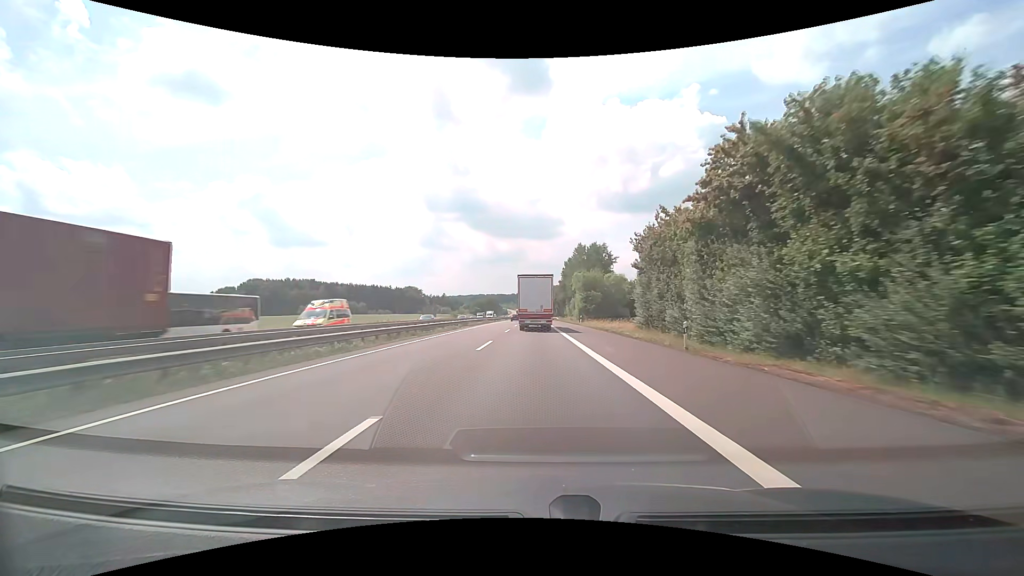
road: motorway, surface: asphalt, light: Day
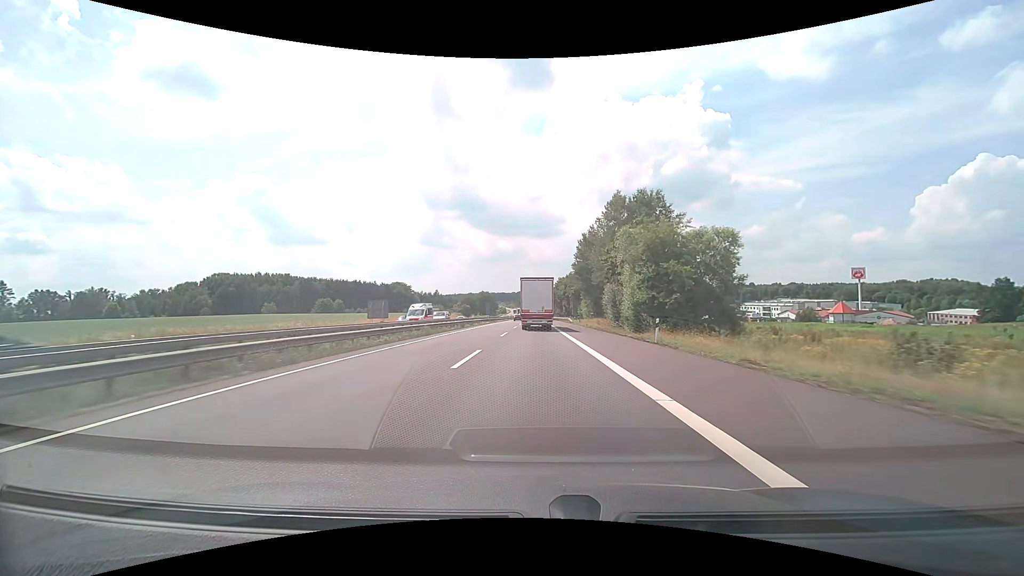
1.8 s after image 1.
(-0.1, +41.6) m; 0°
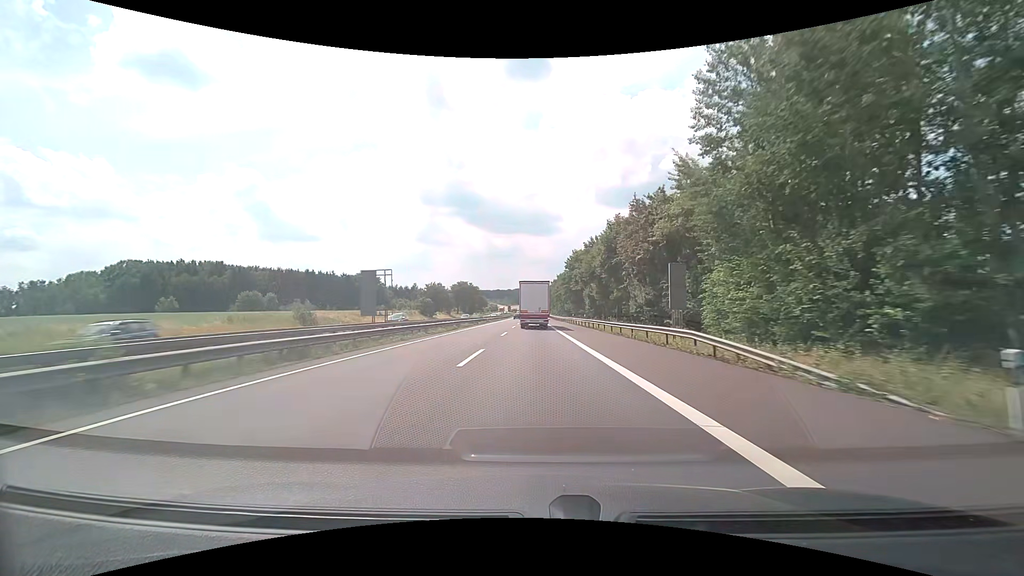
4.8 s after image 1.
(0.0, +70.4) m; 0°
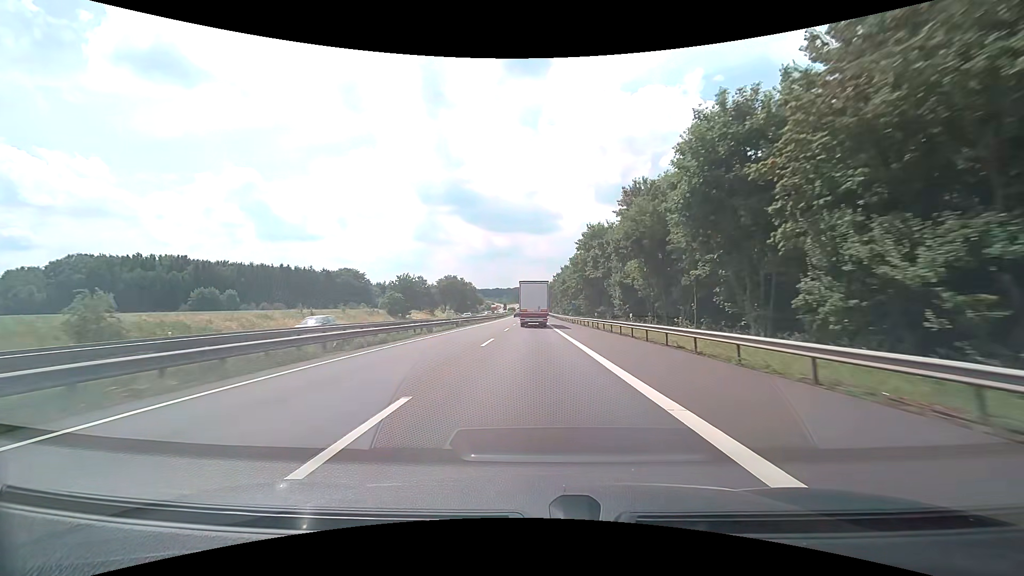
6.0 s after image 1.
(0.0, +28.6) m; 0°
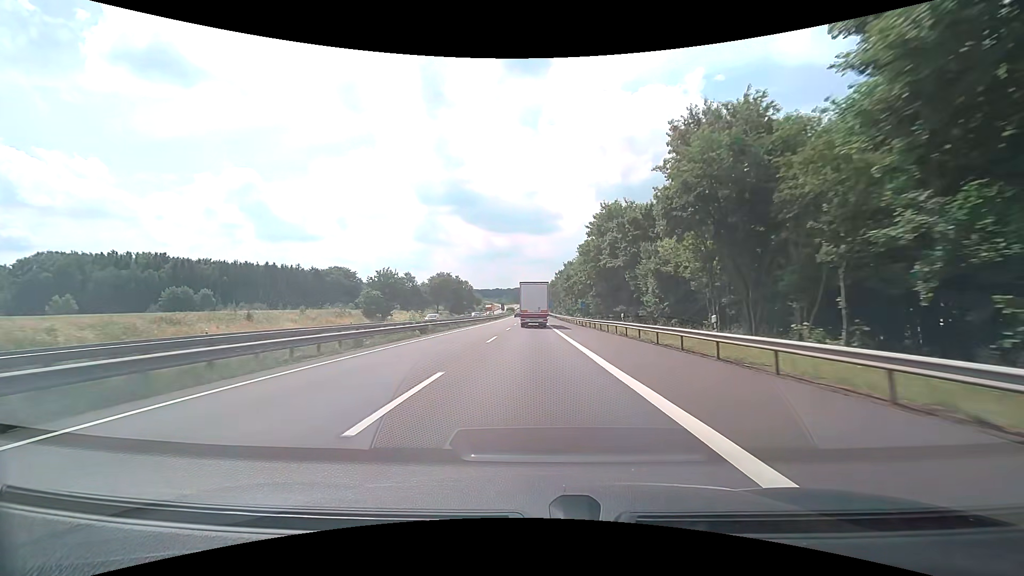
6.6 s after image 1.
(0.0, +14.4) m; 0°
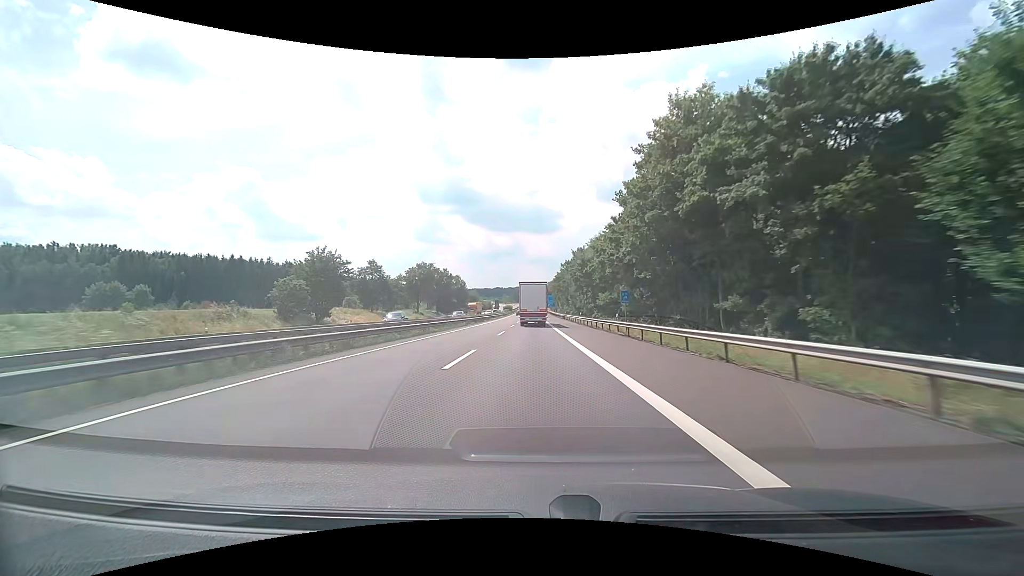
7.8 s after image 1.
(-0.1, +28.9) m; 0°
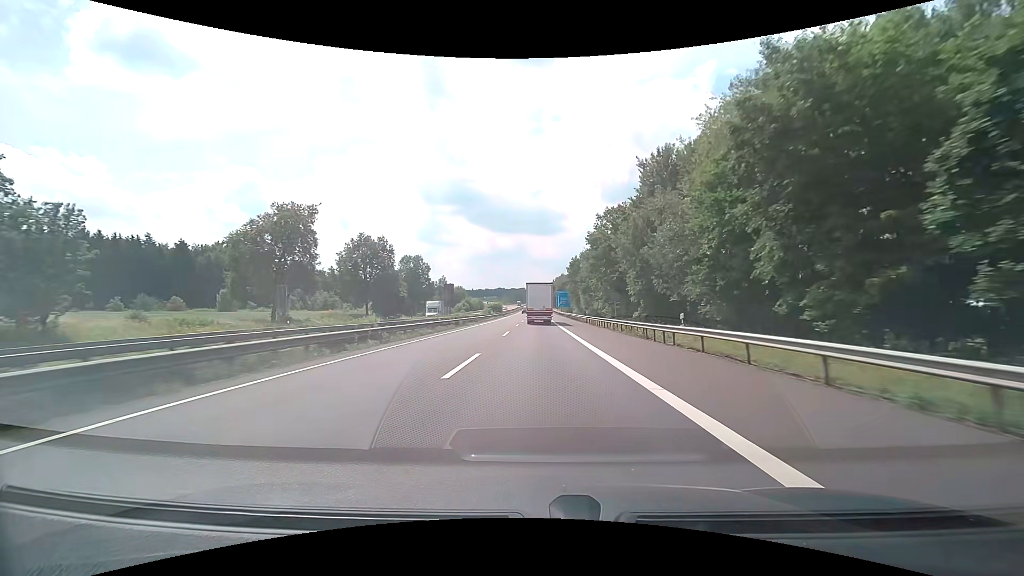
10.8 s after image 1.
(-0.4, +72.9) m; 0°
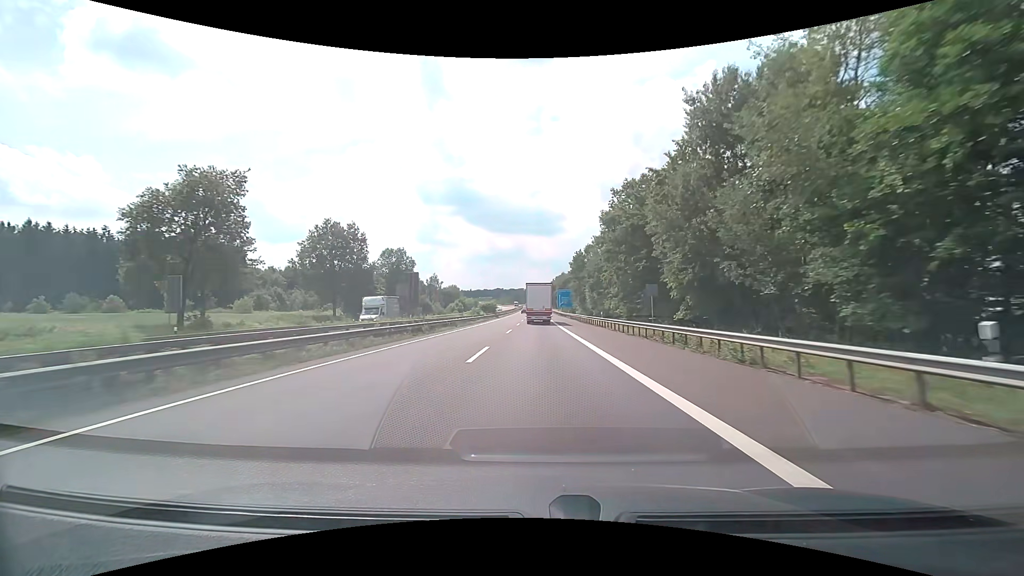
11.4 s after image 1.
(0.0, +14.6) m; 0°
(0, +10) (0, +20) (0, +30) (0, +40) (0, +50) (0, +60) (0, +70) (0, +80) (0, +90) (0, +100) m
